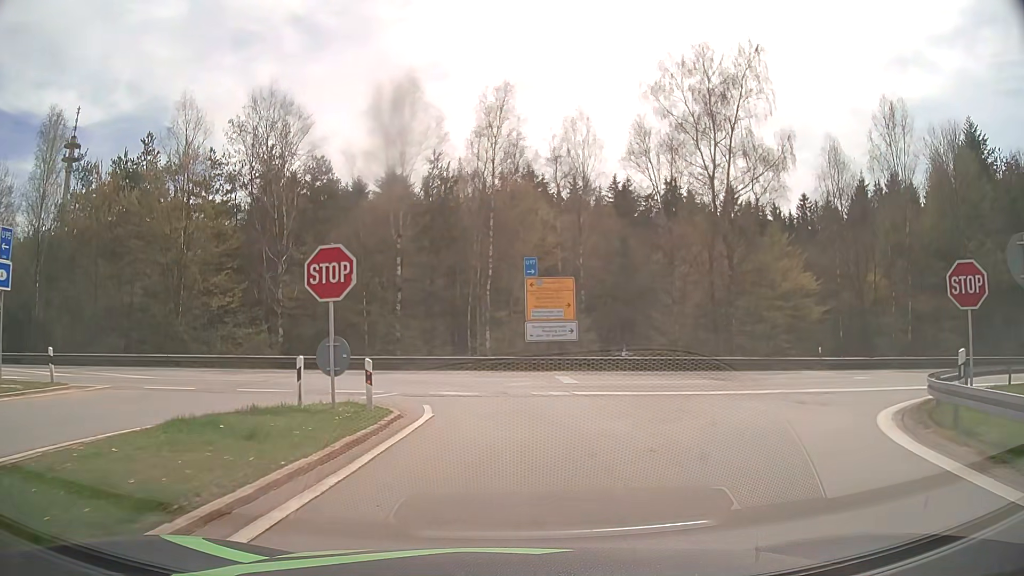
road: motorway_link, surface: asphalt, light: Day
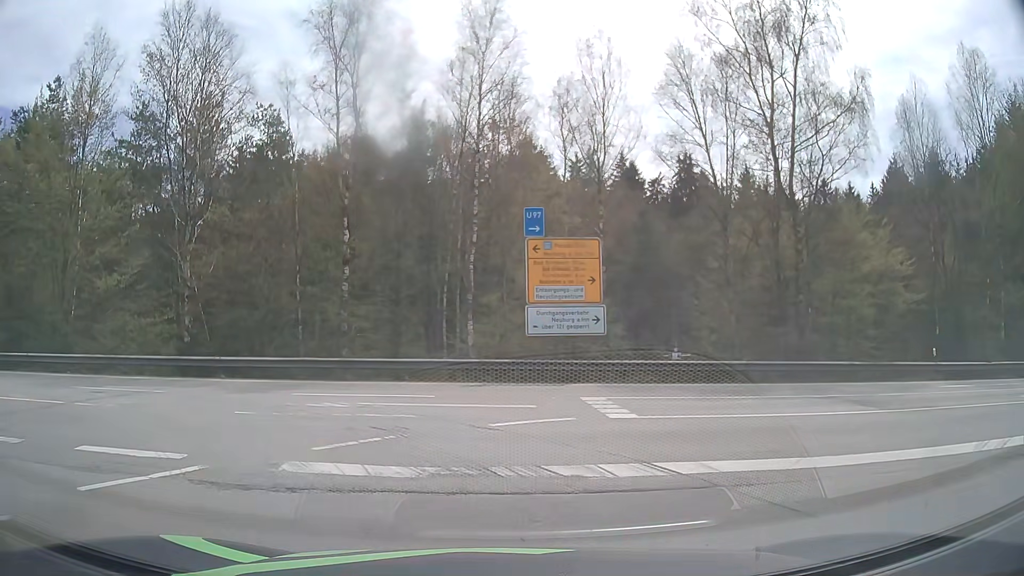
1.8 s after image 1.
(+0.1, +10.5) m; +1°
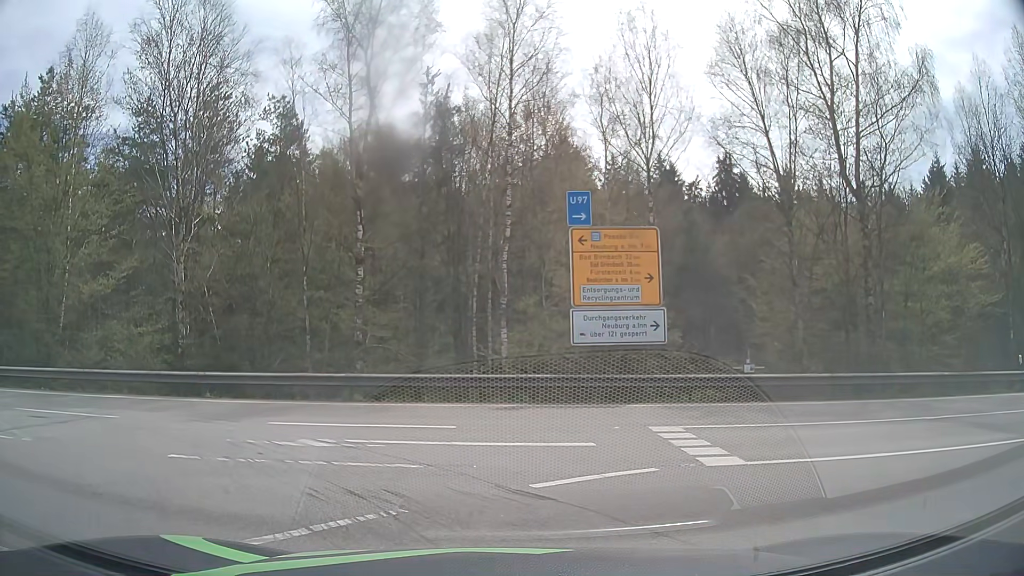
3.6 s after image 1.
(0.0, +3.2) m; -1°
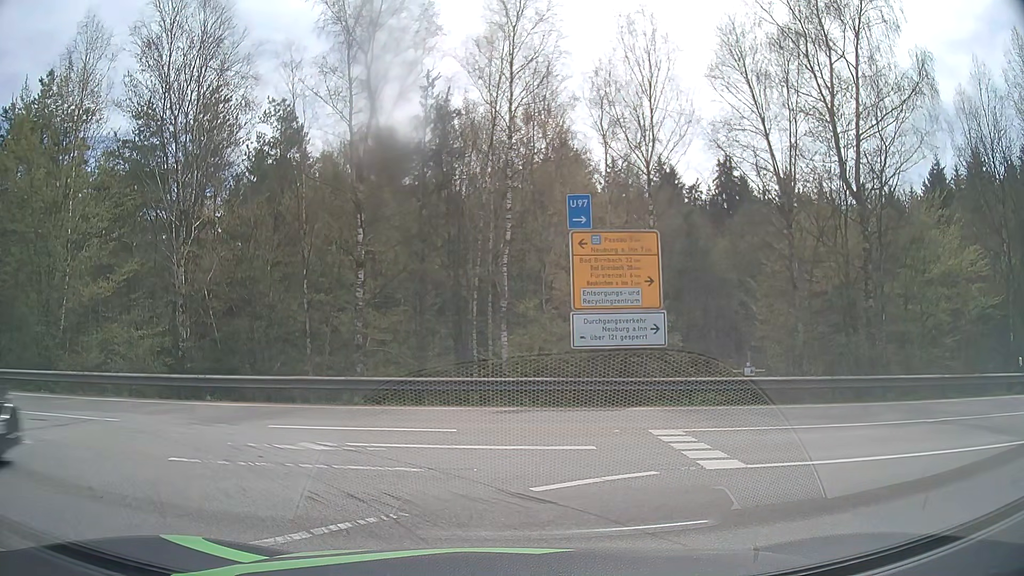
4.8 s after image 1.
(0.0, +0.1) m; 0°
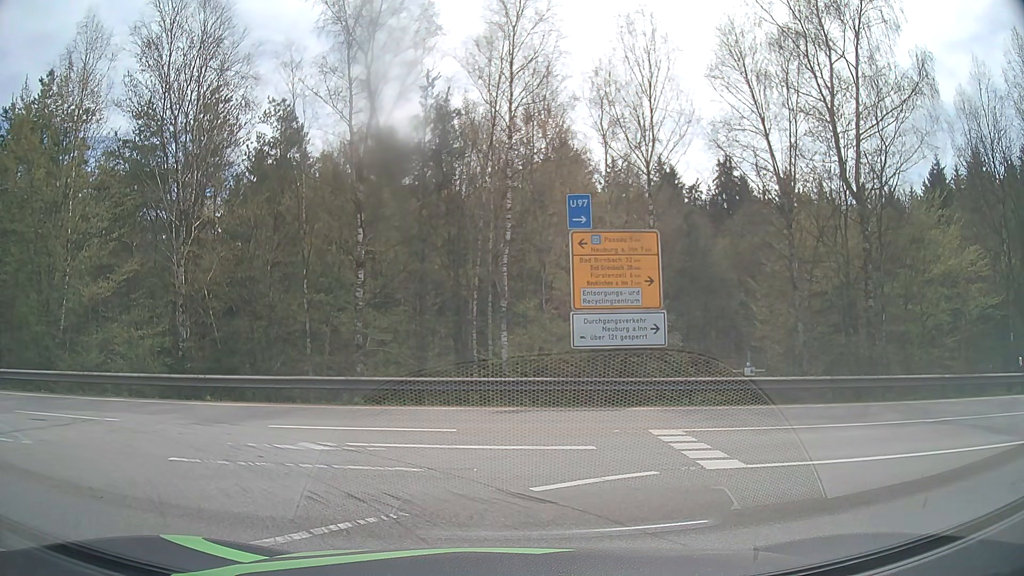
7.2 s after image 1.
(0.0, 0.0) m; 0°
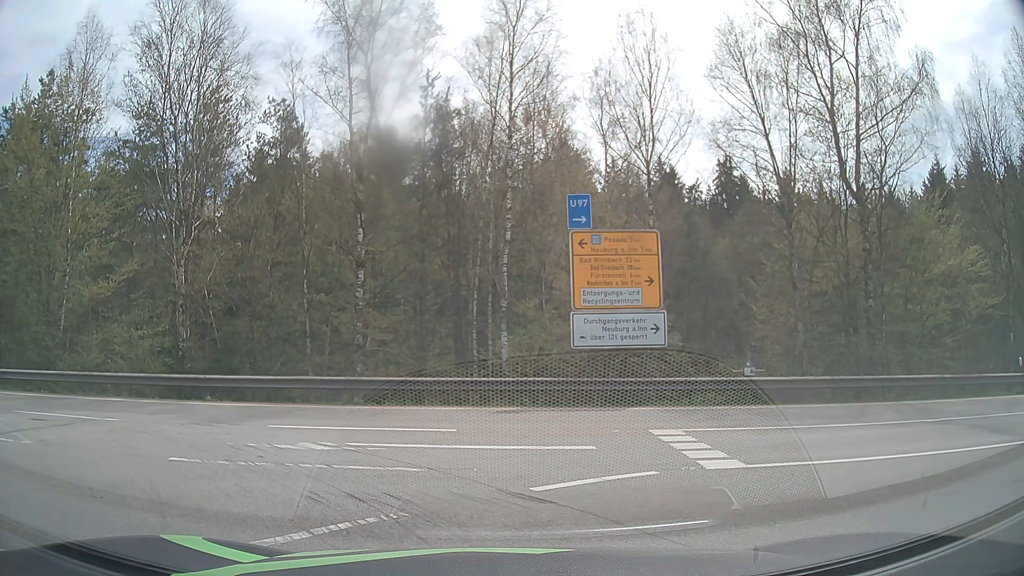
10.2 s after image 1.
(0.0, 0.0) m; 0°
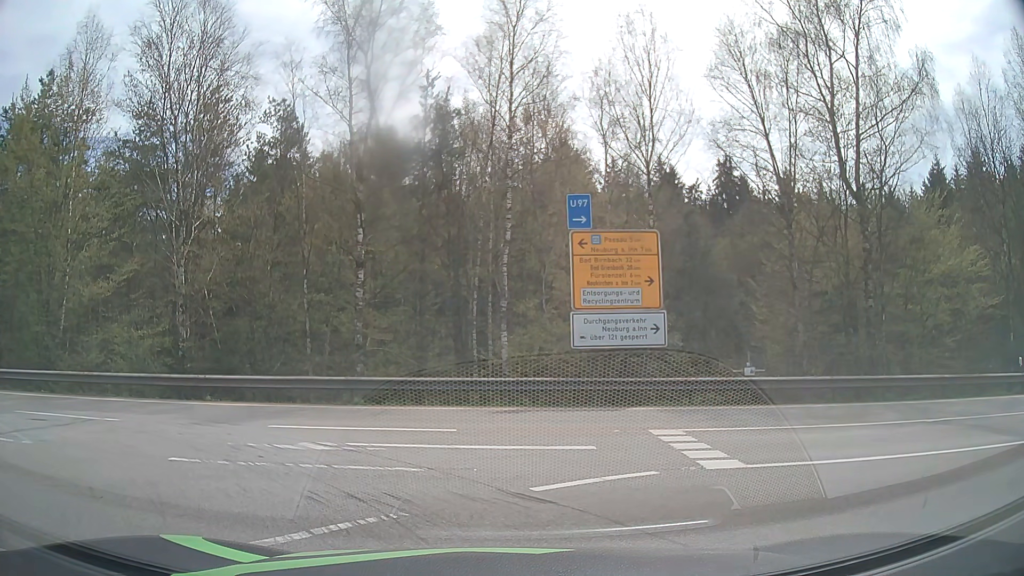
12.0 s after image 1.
(0.0, 0.0) m; 0°
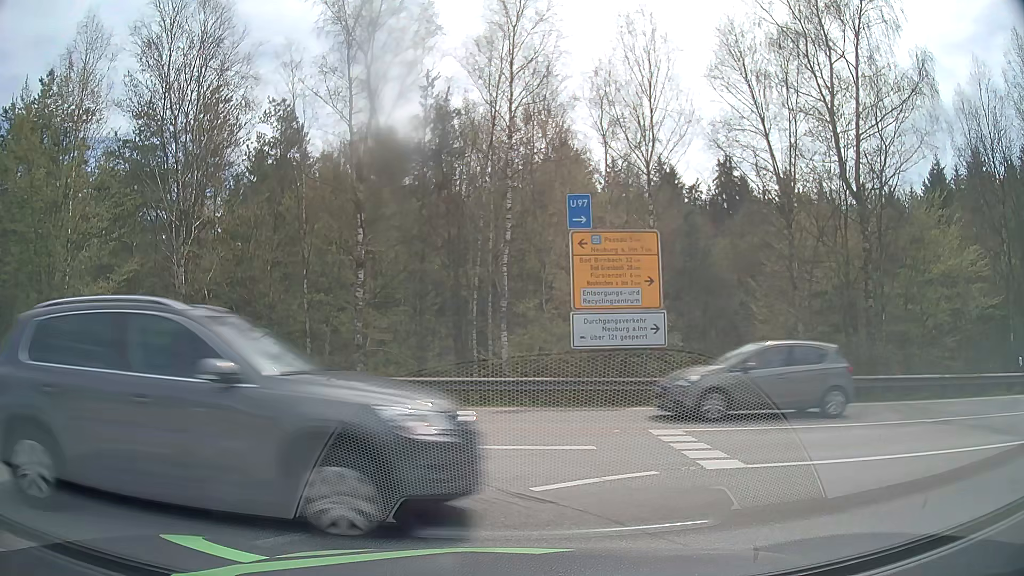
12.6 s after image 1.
(0.0, 0.0) m; 0°
(-3, +9) (-12, +14) (-22, +14) (-32, +14) (-42, +14) (-52, +13) (-62, +13) (-72, +12) (-82, +12) (-92, +11) m
